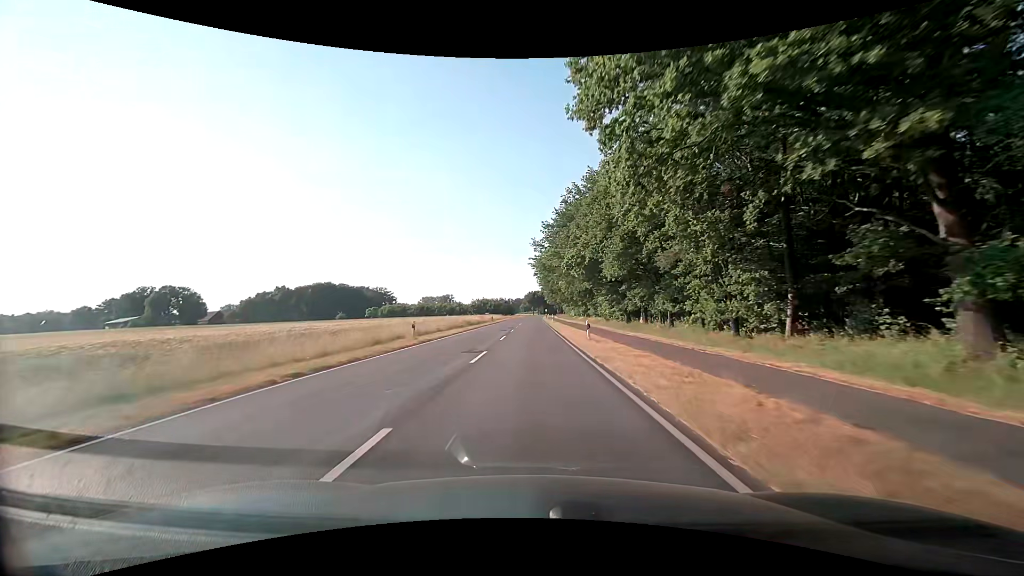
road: secondary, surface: asphalt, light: Day
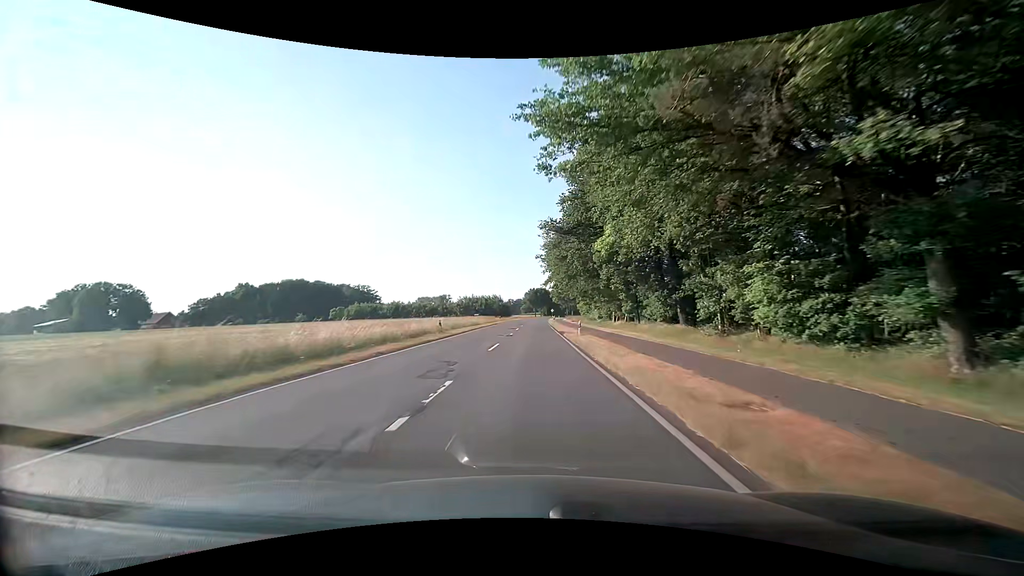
(-0.3, +43.0) m; 0°
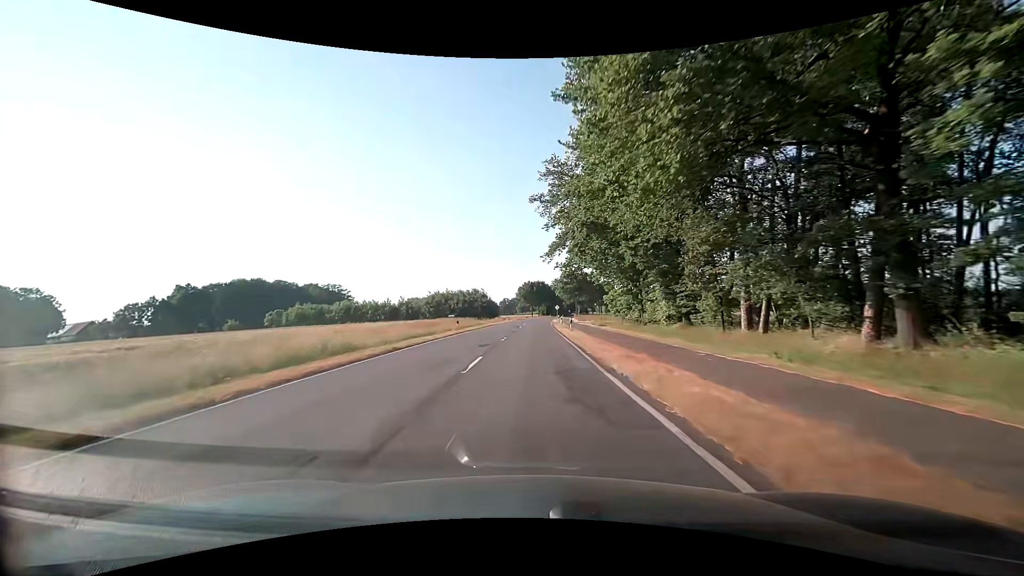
(+0.1, +43.0) m; 0°
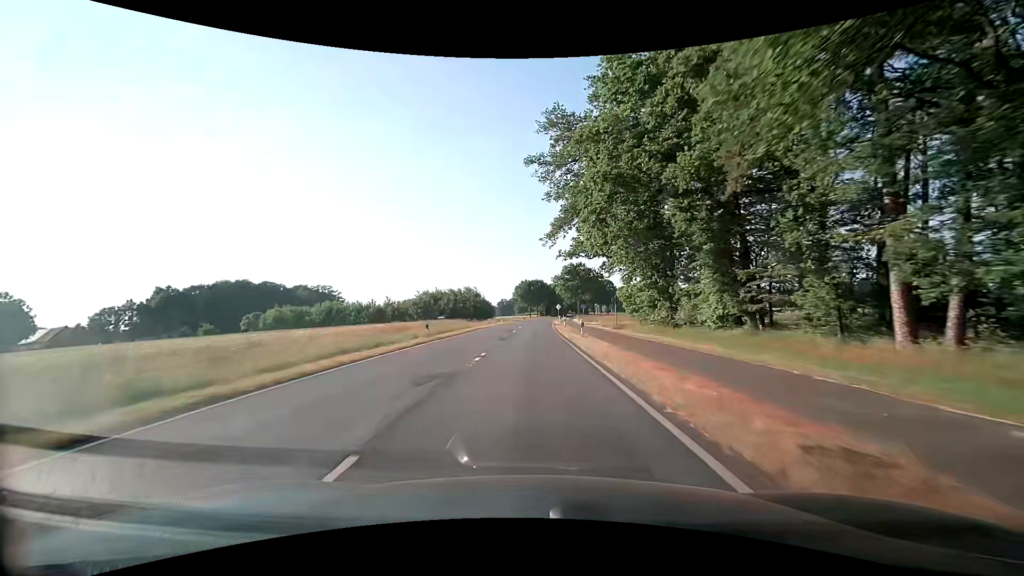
(+0.1, +10.7) m; 0°
